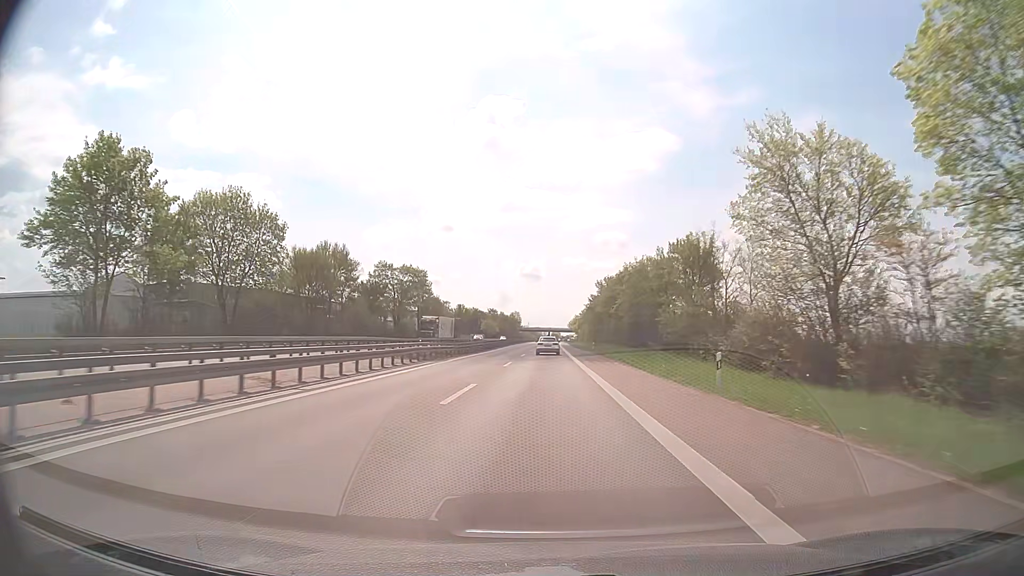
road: trunk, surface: asphalt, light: Day
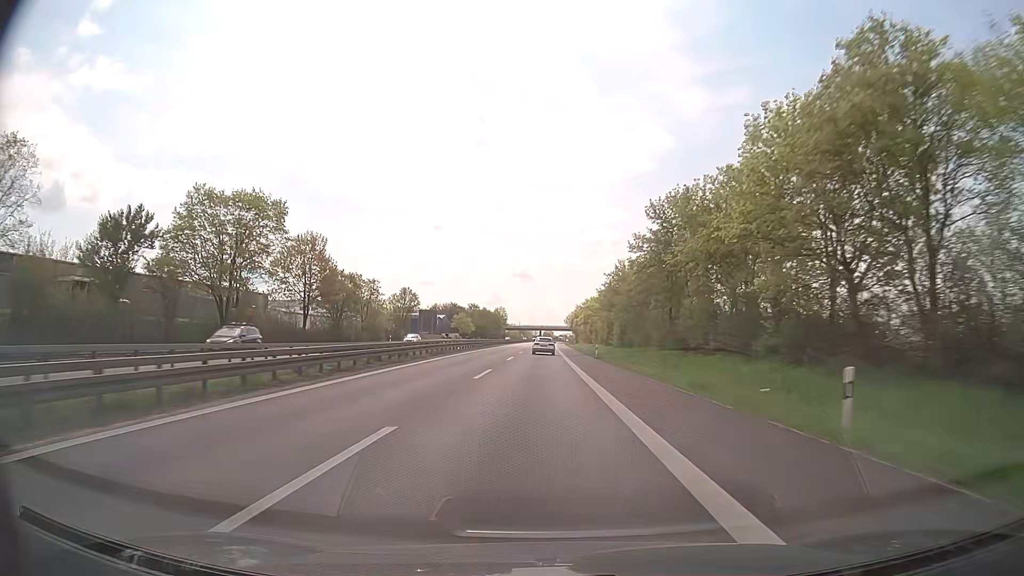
(+0.5, +63.7) m; +1°
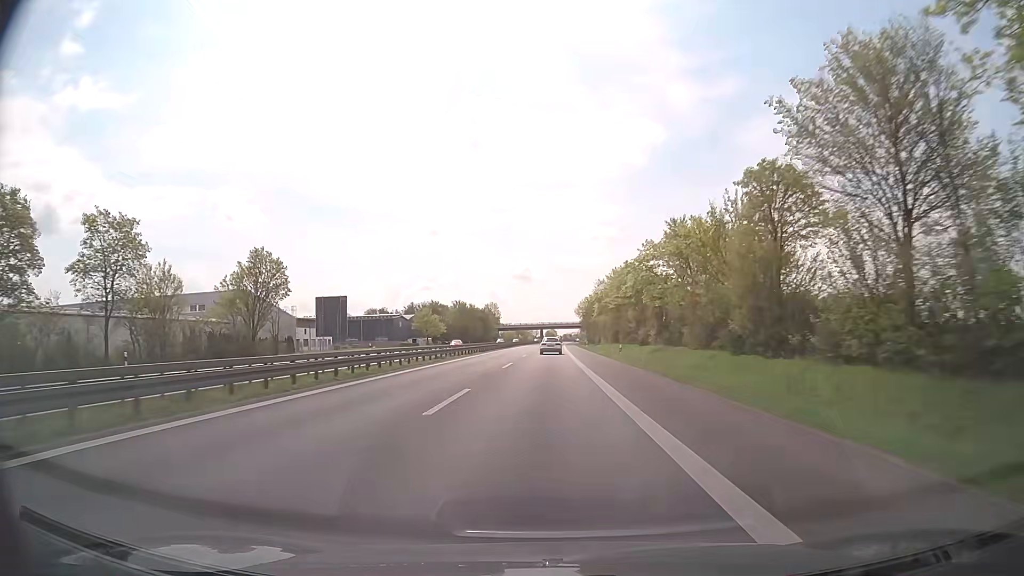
(+0.1, +65.2) m; 0°
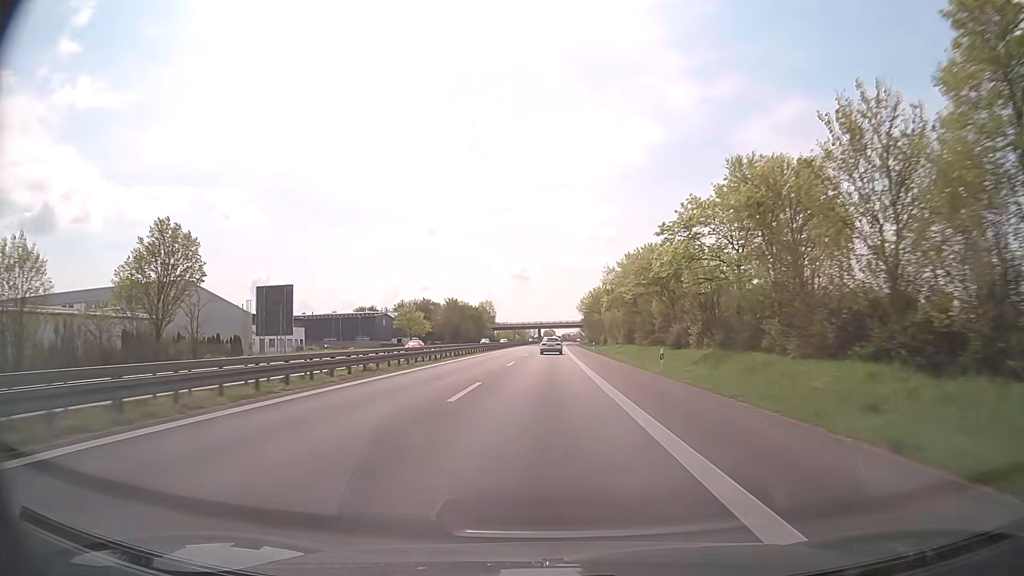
(0.0, +16.6) m; 0°
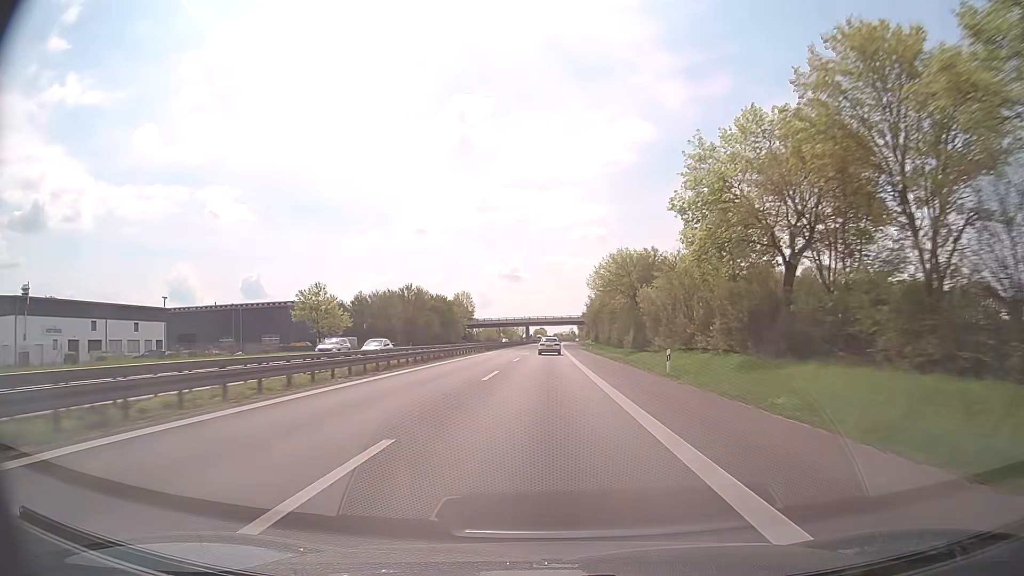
(+0.2, +49.9) m; +1°
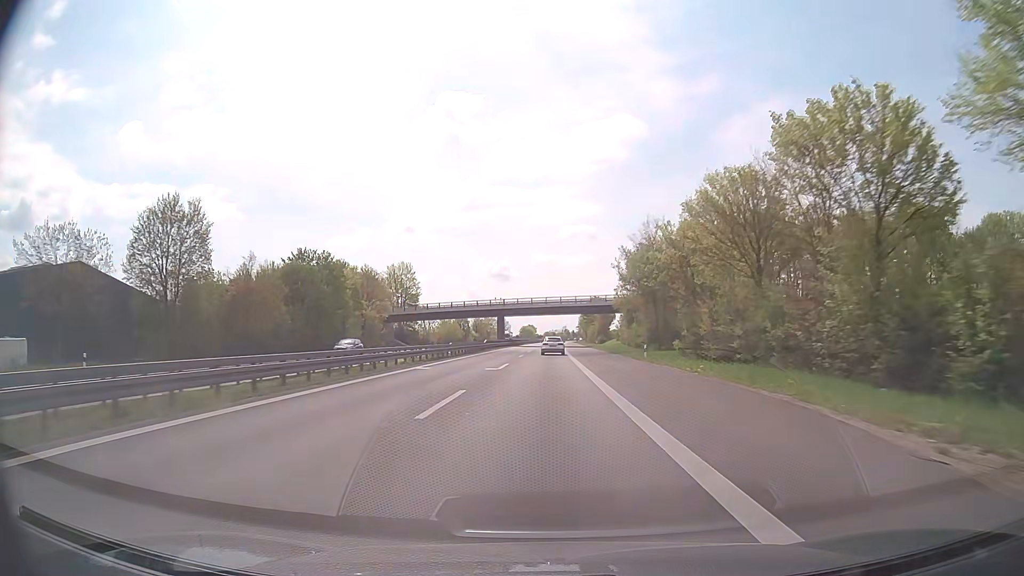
(+0.4, +84.3) m; +1°
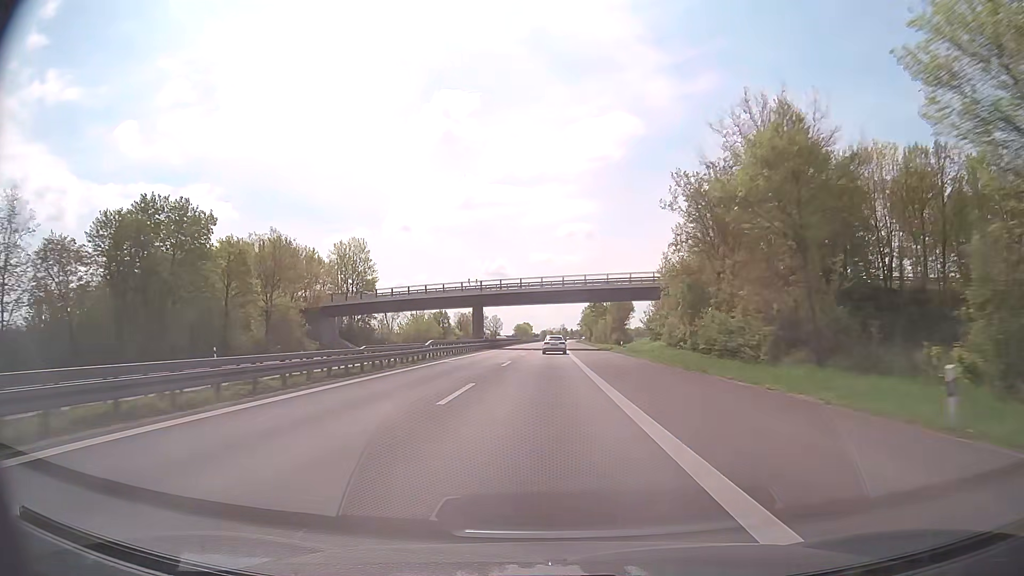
(+0.1, +33.9) m; 0°
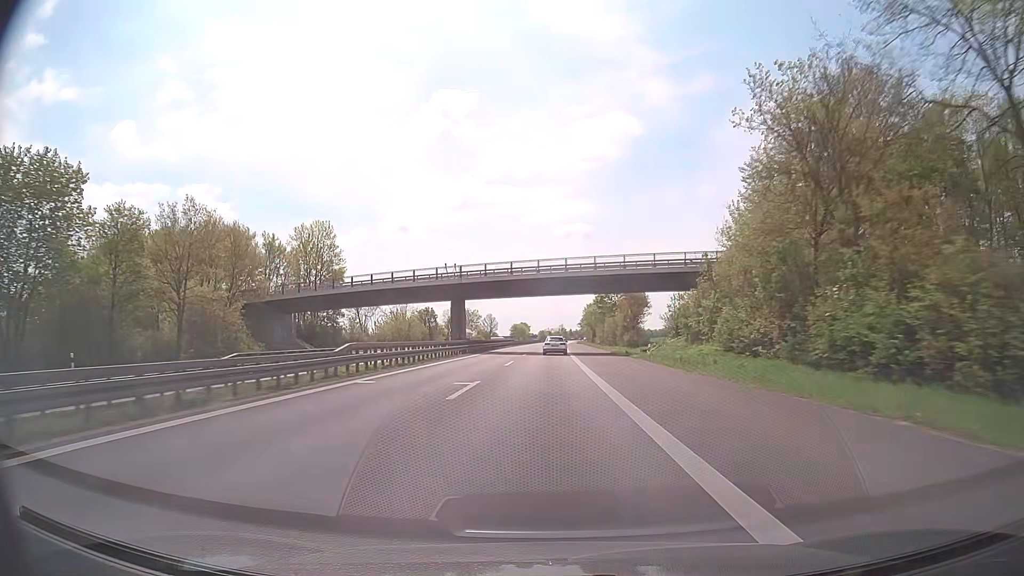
(0.0, +16.8) m; 0°
